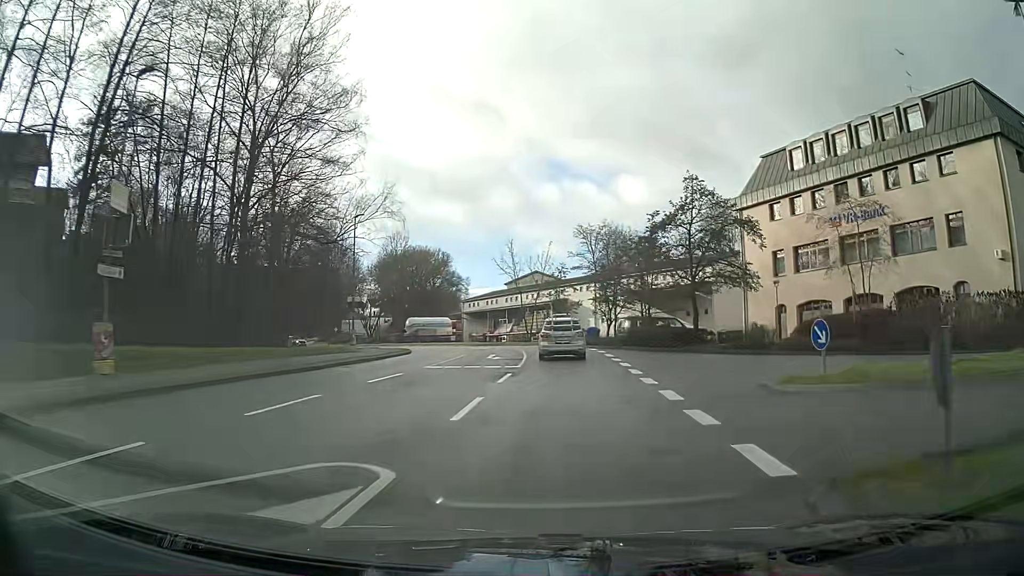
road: unclassified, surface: asphalt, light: Day
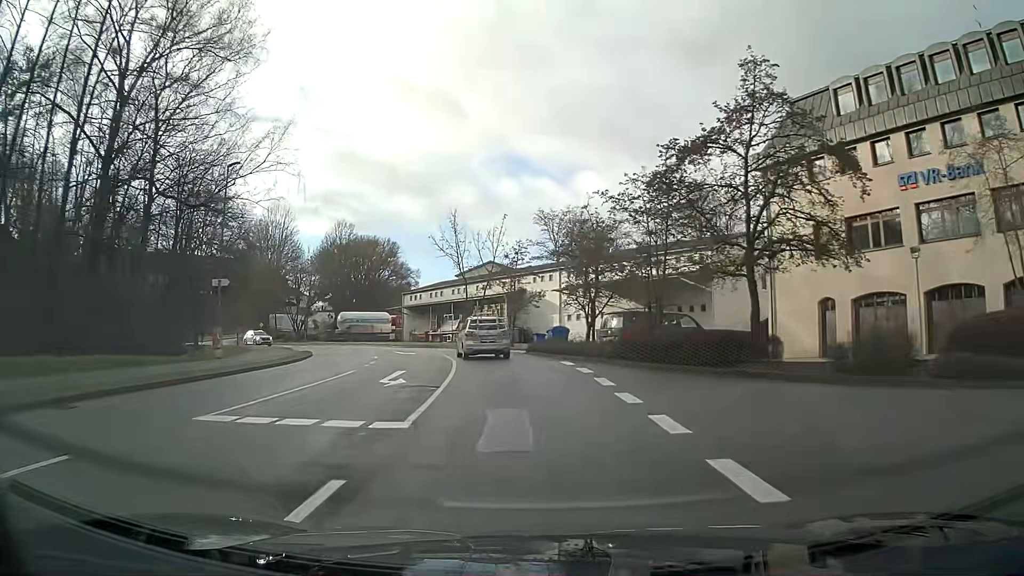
(+0.4, +13.0) m; +2°
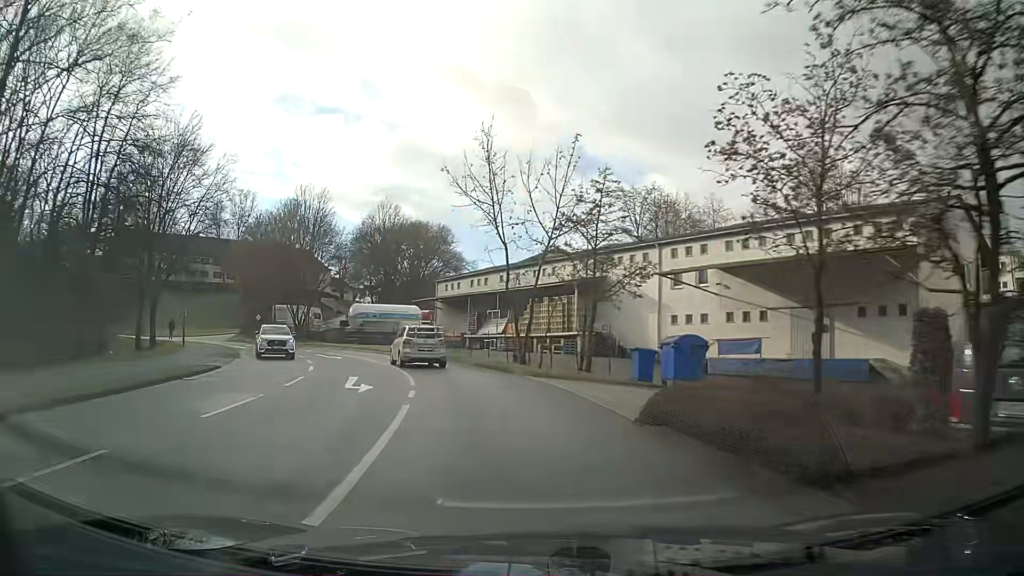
(-0.9, +19.6) m; -6°
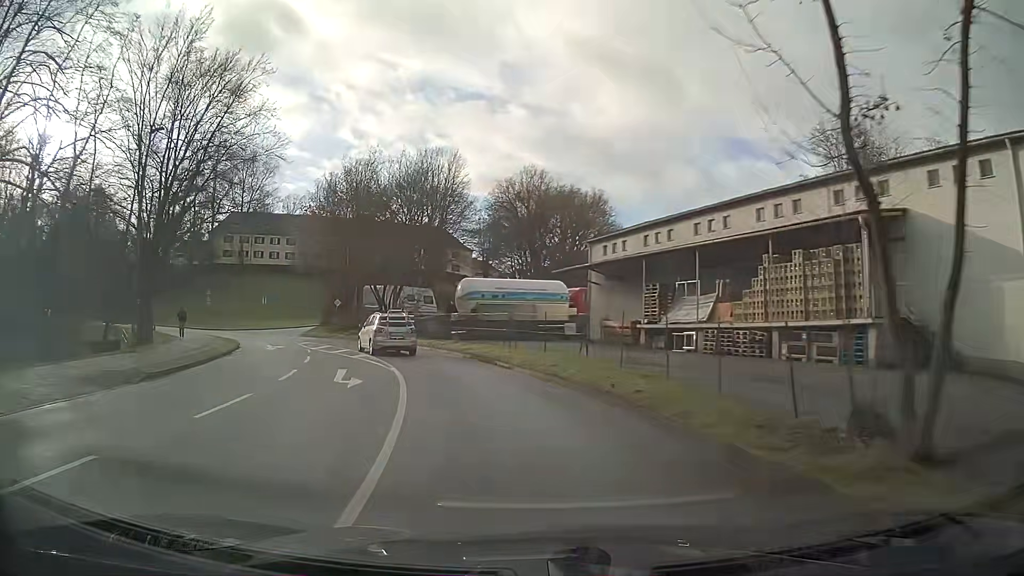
(-2.2, +19.6) m; -14°
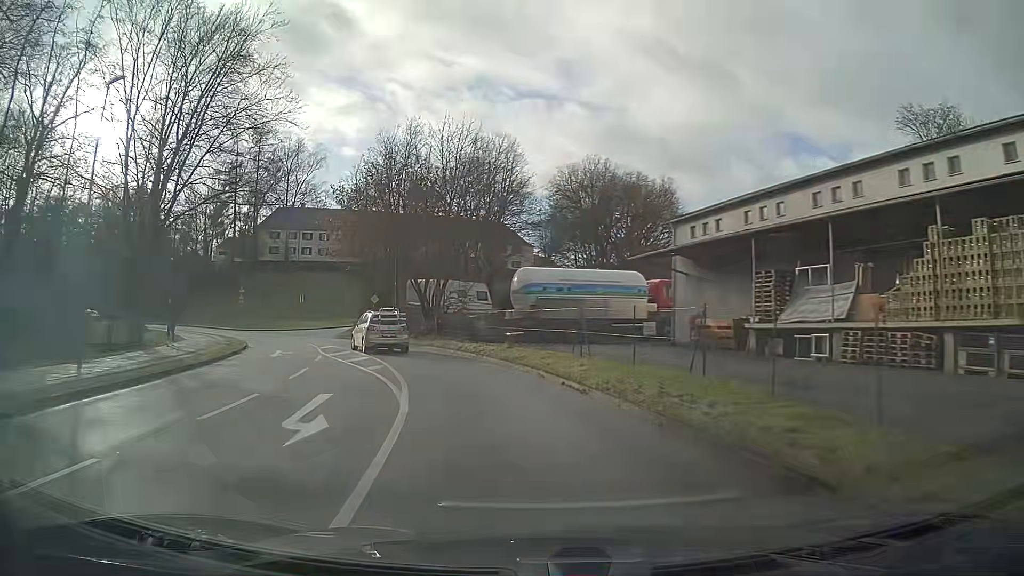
(-0.3, +6.7) m; -5°
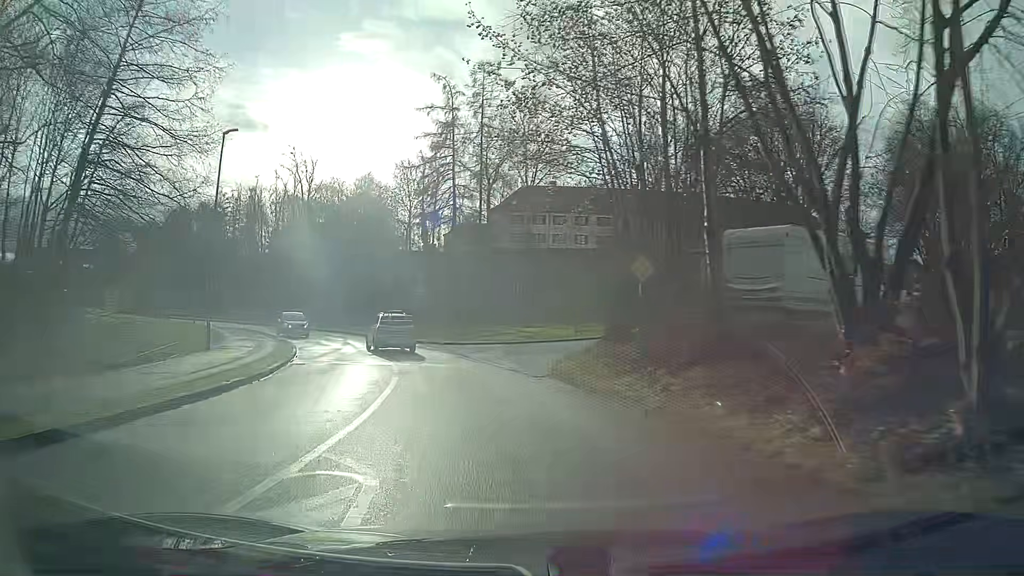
(-5.6, +26.5) m; -22°
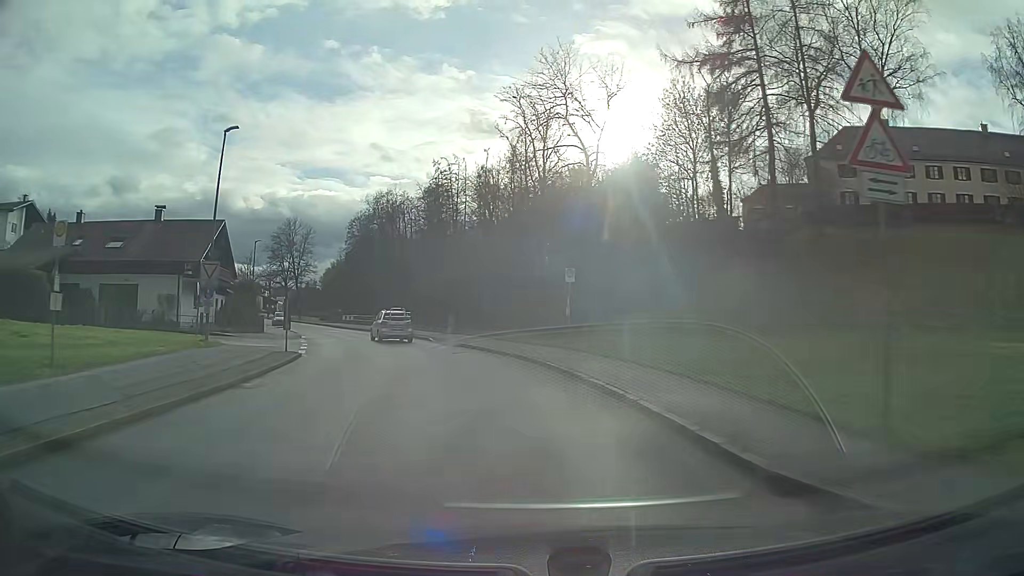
(-7.6, +33.6) m; -24°
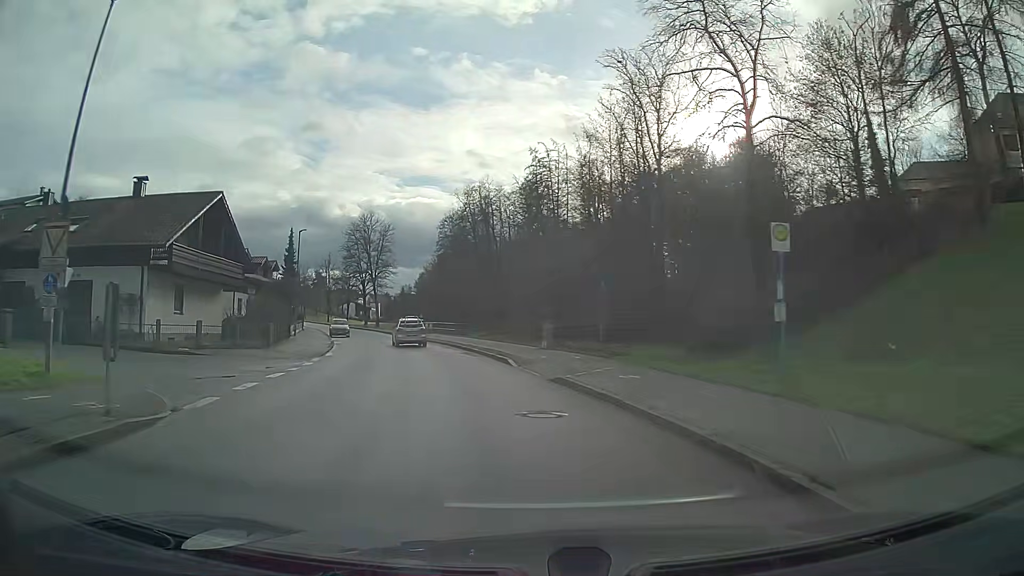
(-1.1, +14.1) m; -9°
(-1, +10) (-2, +20) (-4, +30) (-6, +39) (-9, +49) (-12, +59) (-15, +68) (-18, +78) (-22, +87) (-26, +96) m
